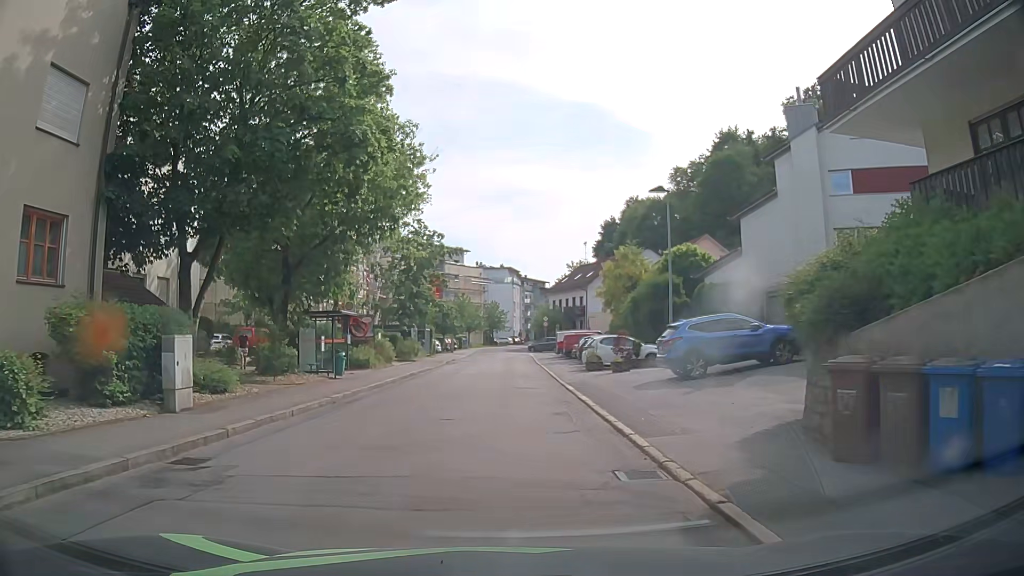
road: residential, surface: asphalt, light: Day
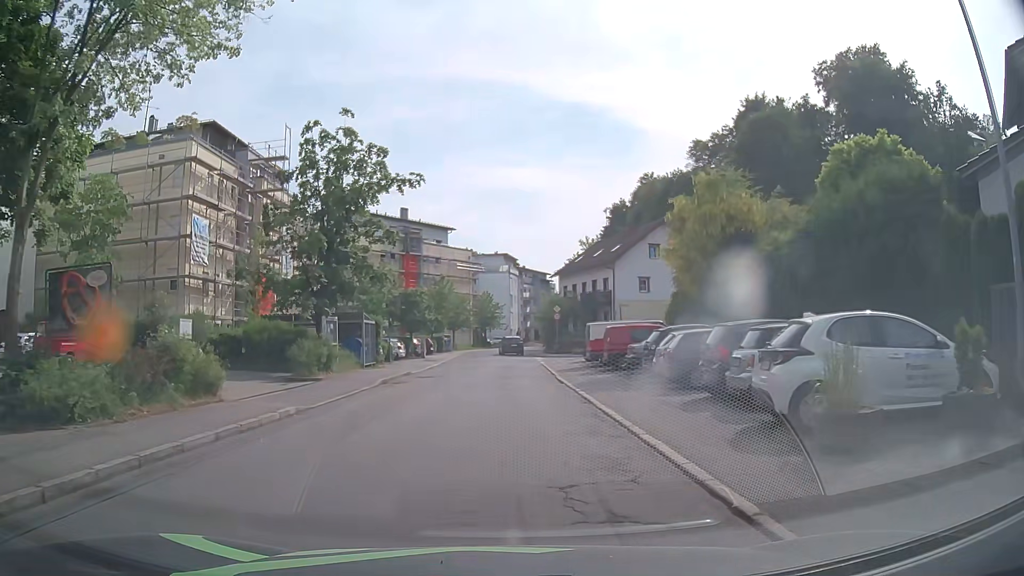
(+0.2, +22.2) m; +1°
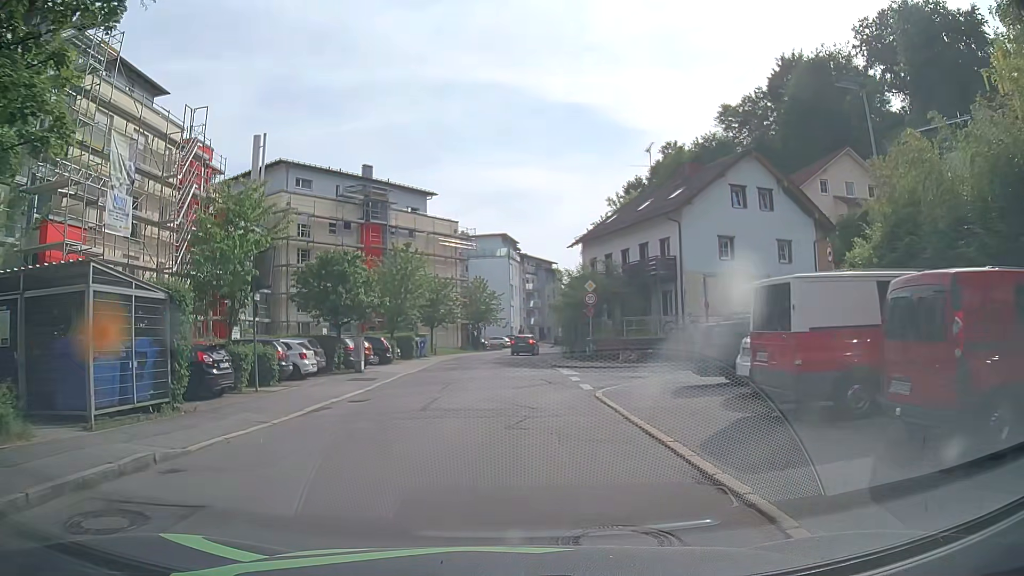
(-0.1, +21.5) m; 0°
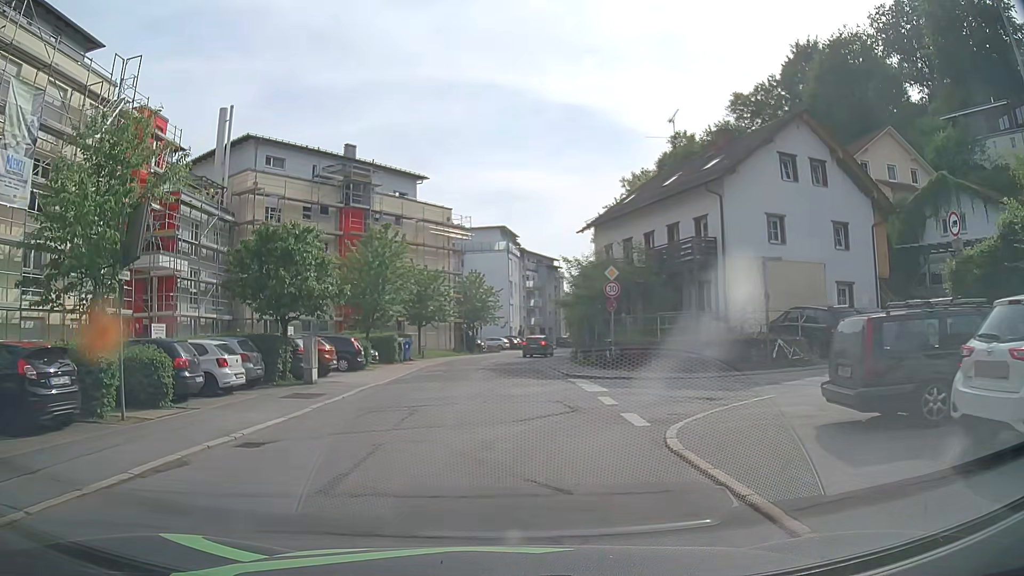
(-0.1, +6.8) m; -2°
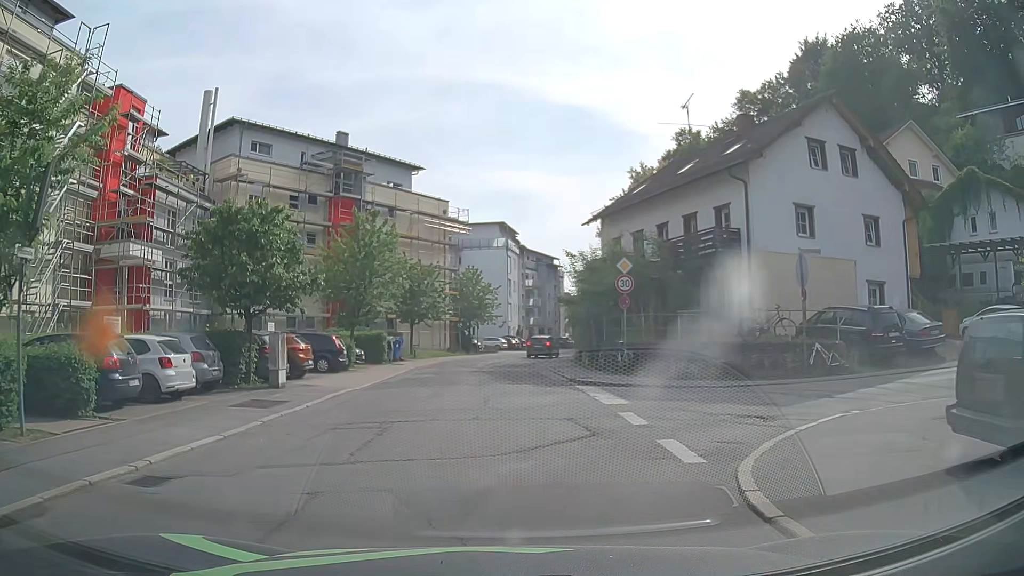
(0.0, +2.9) m; +1°
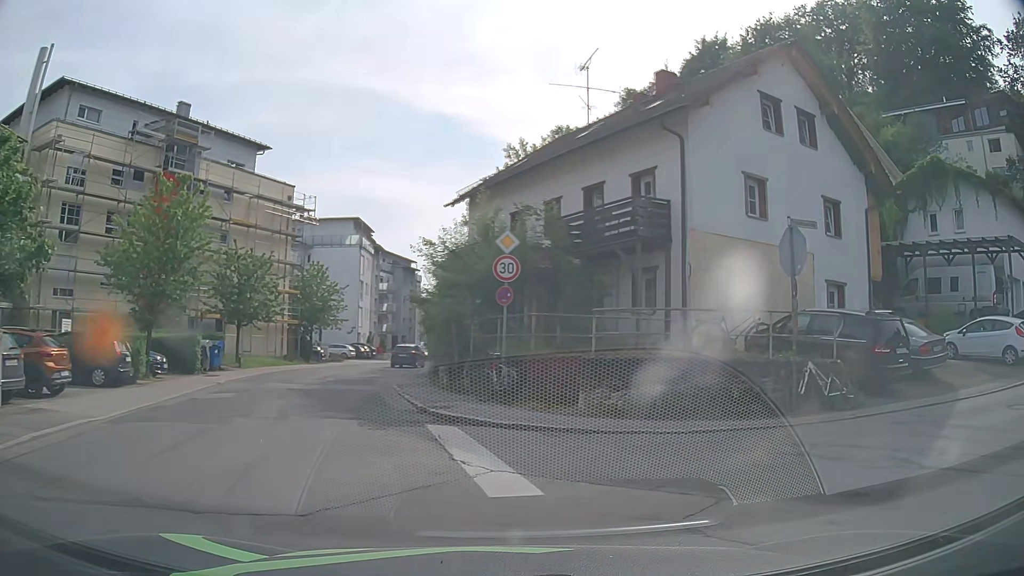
(+0.5, +7.2) m; +13°
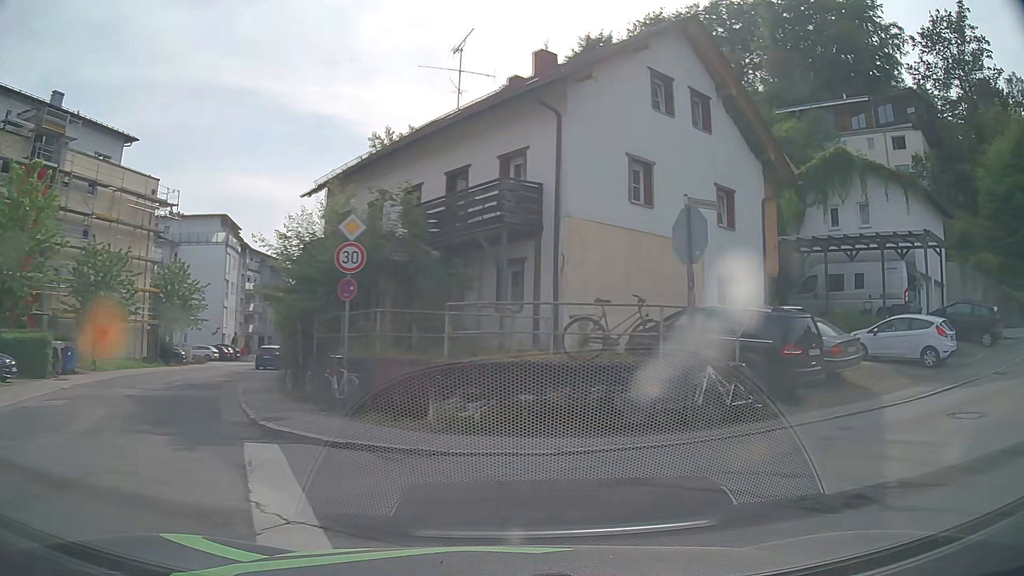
(+0.2, +2.1) m; +12°
